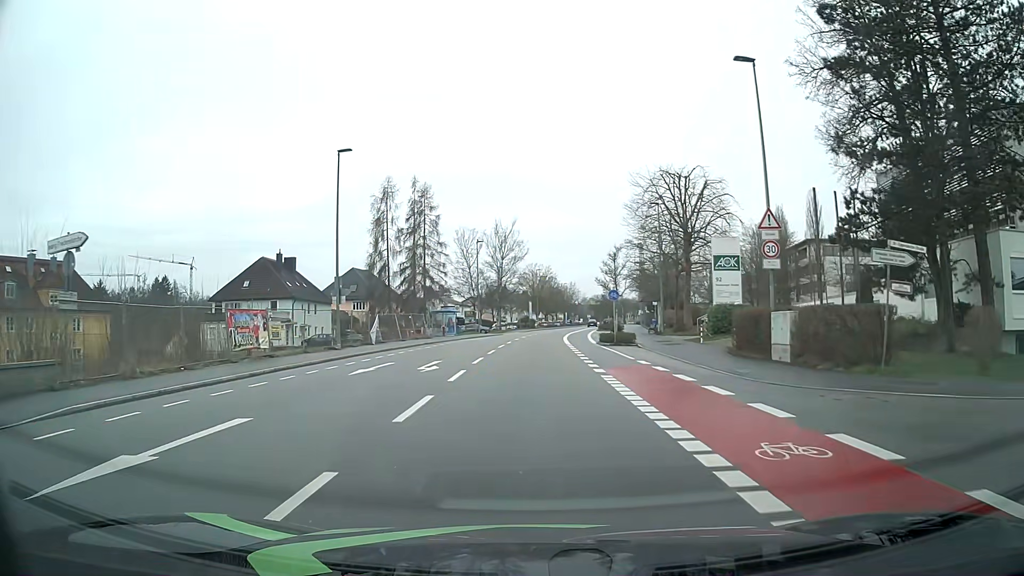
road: tertiary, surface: asphalt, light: Day
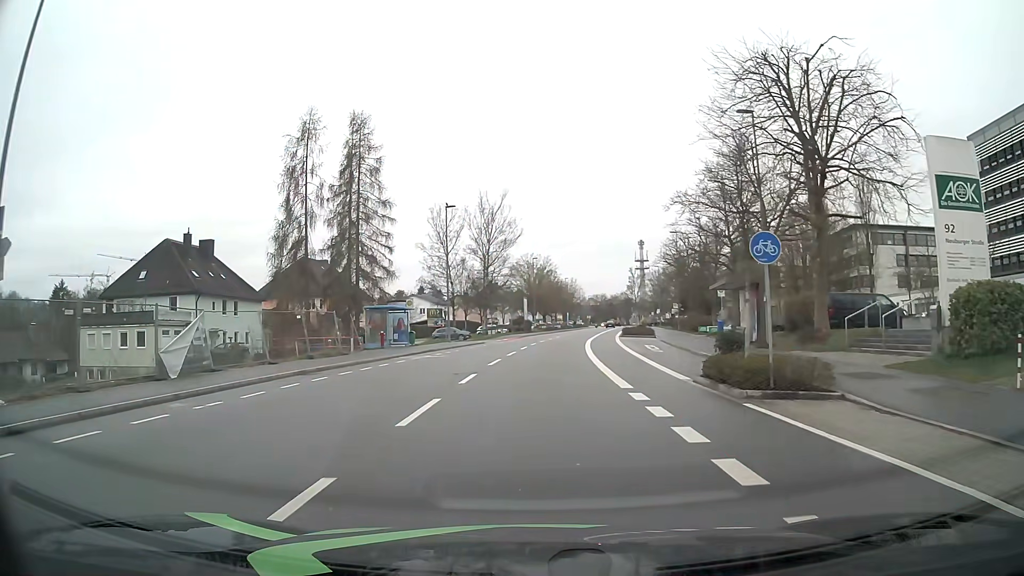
(+0.1, +24.0) m; +1°
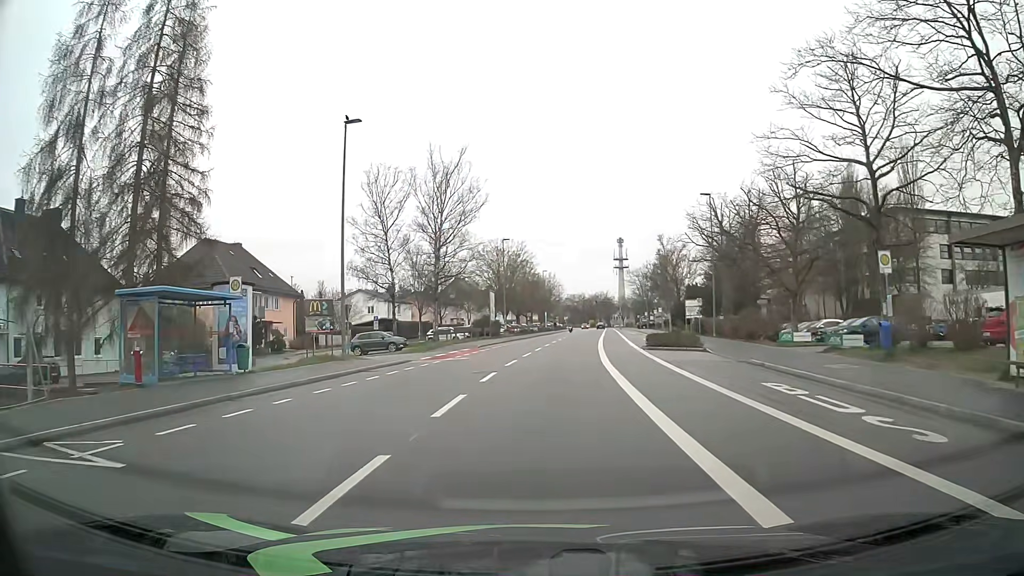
(+0.4, +22.6) m; +2°
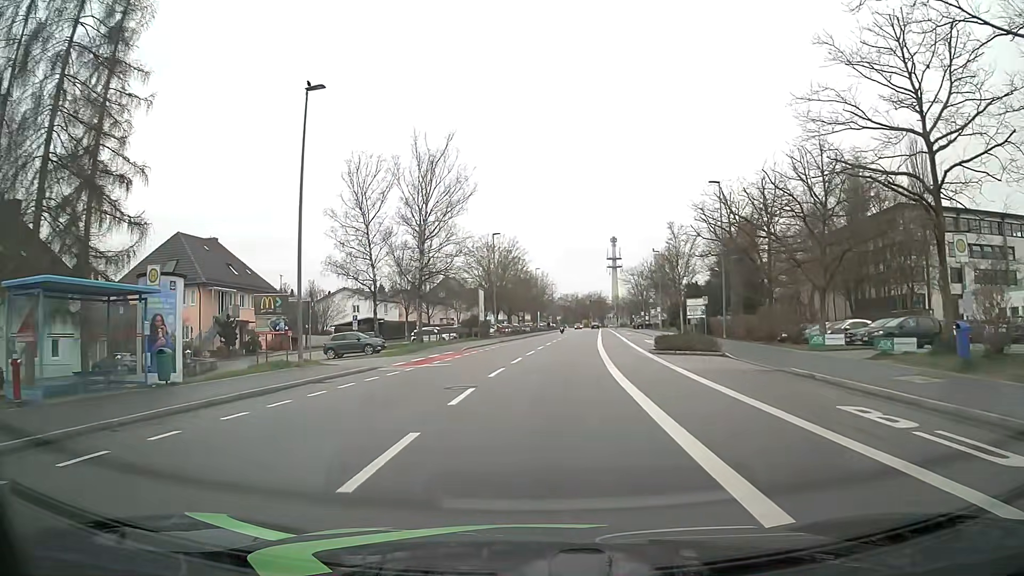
(0.0, +4.5) m; +1°
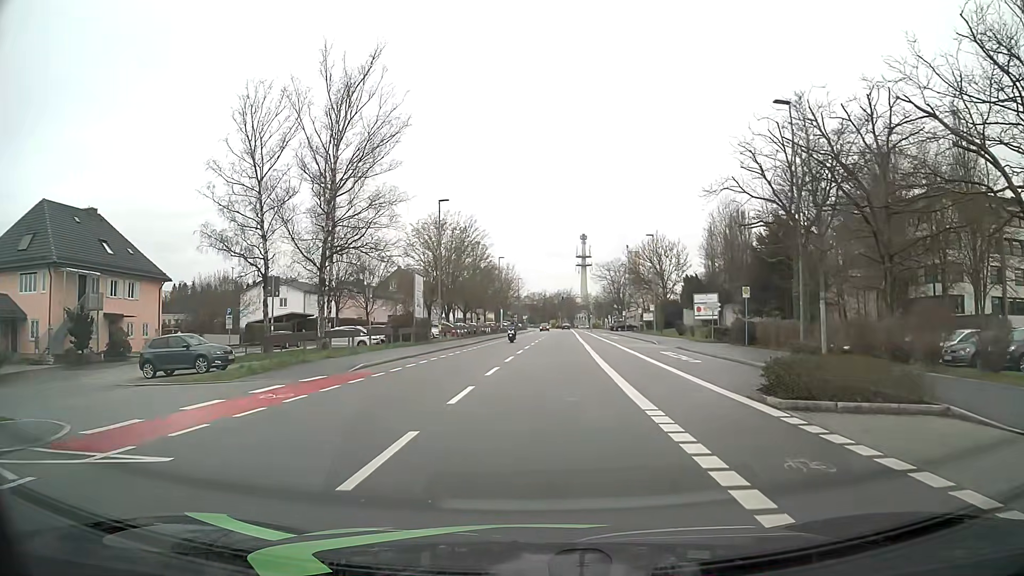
(+0.4, +17.8) m; +3°
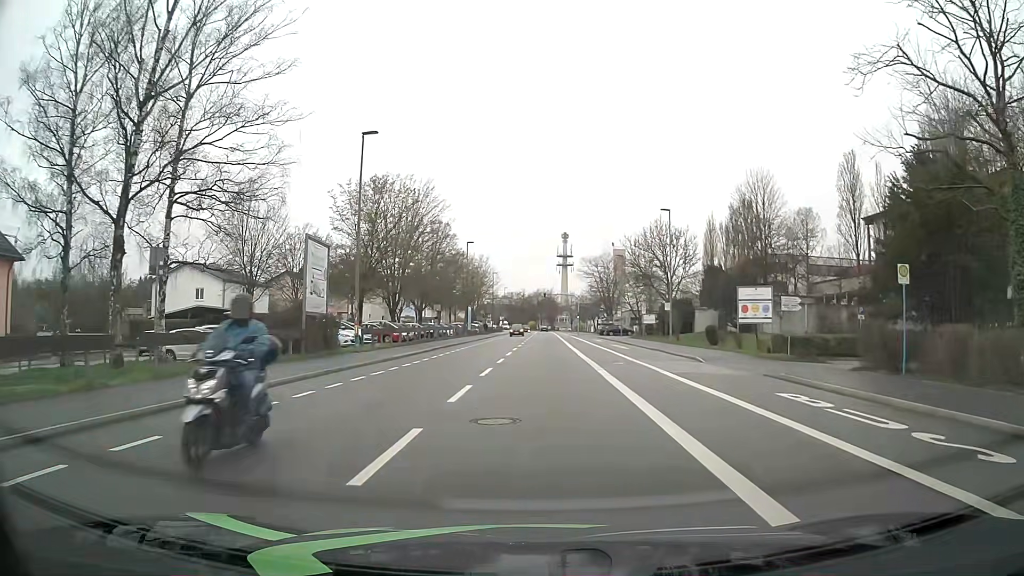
(+0.2, +17.9) m; +2°
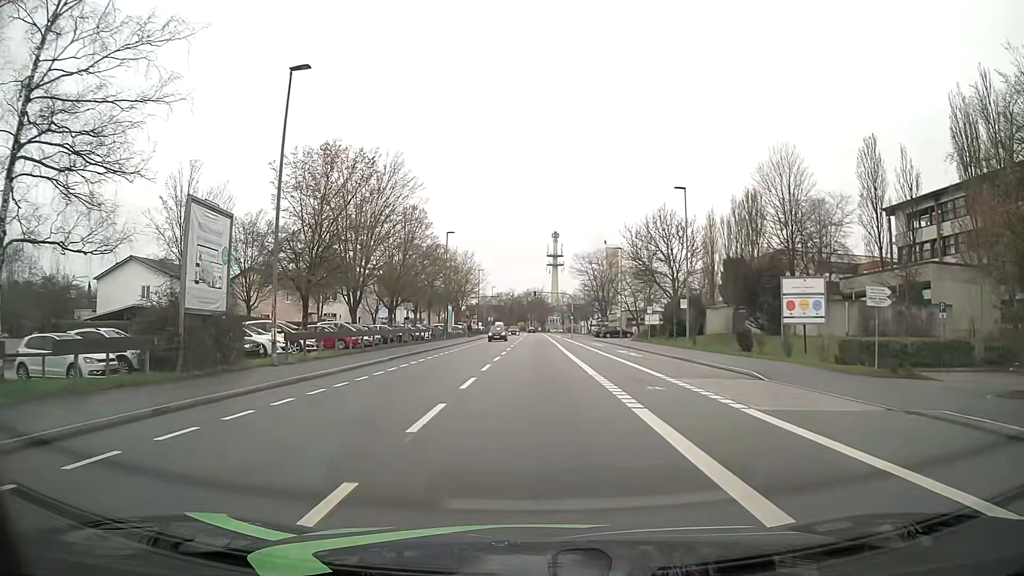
(0.0, +9.0) m; 0°
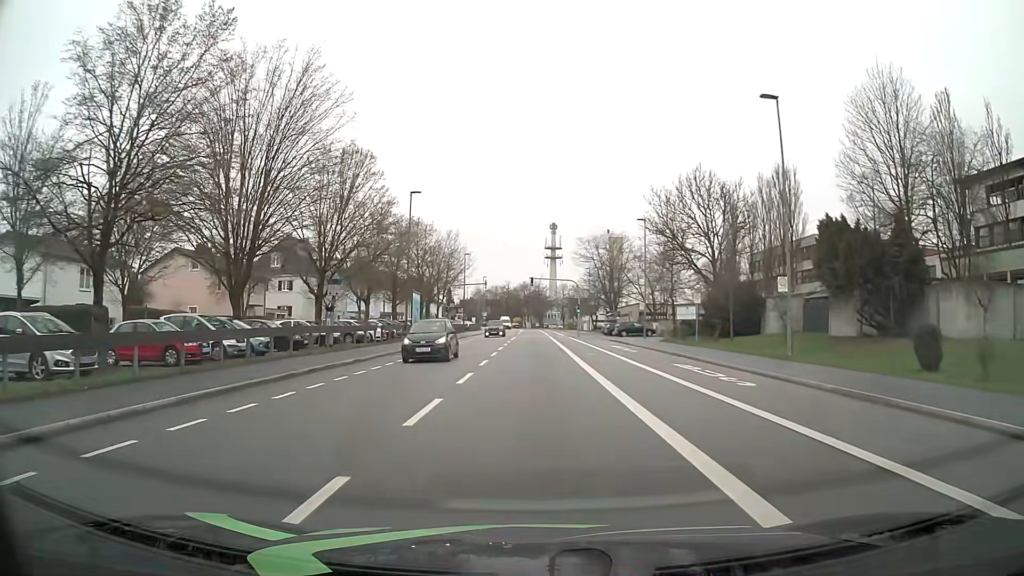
(+0.2, +17.9) m; 0°
(0, +10) (0, +20) (0, +30) (0, +40) (0, +50) (0, +60) (+1, +70) (+1, +80) (+1, +90) (+1, +100) m
